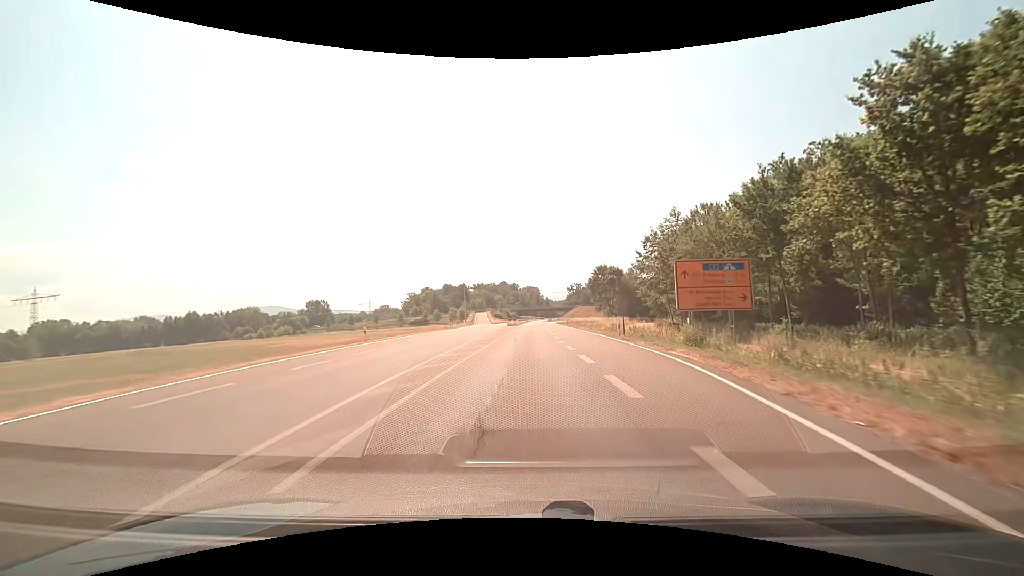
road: primary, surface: asphalt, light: Day
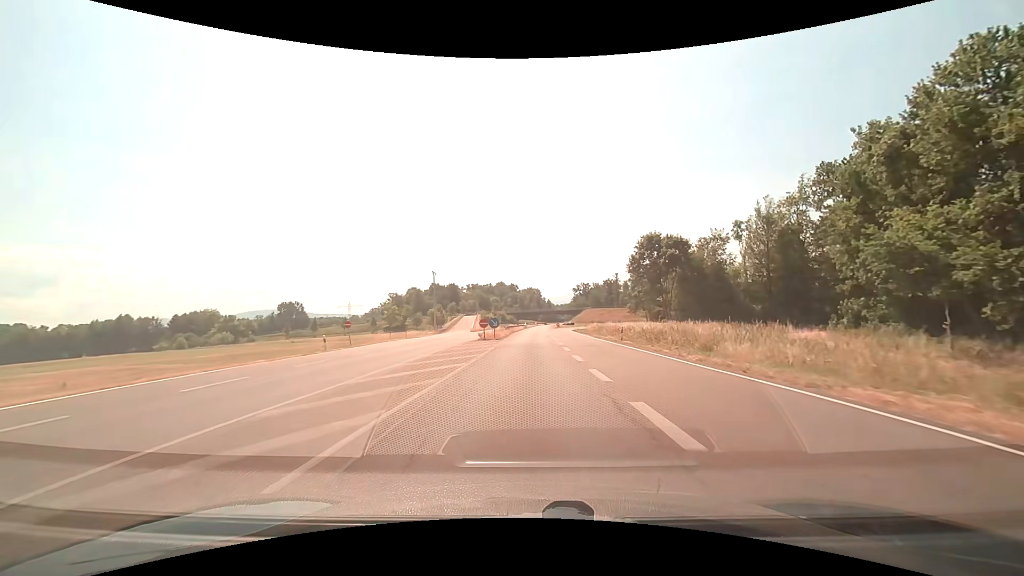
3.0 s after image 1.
(+0.1, +50.9) m; 0°
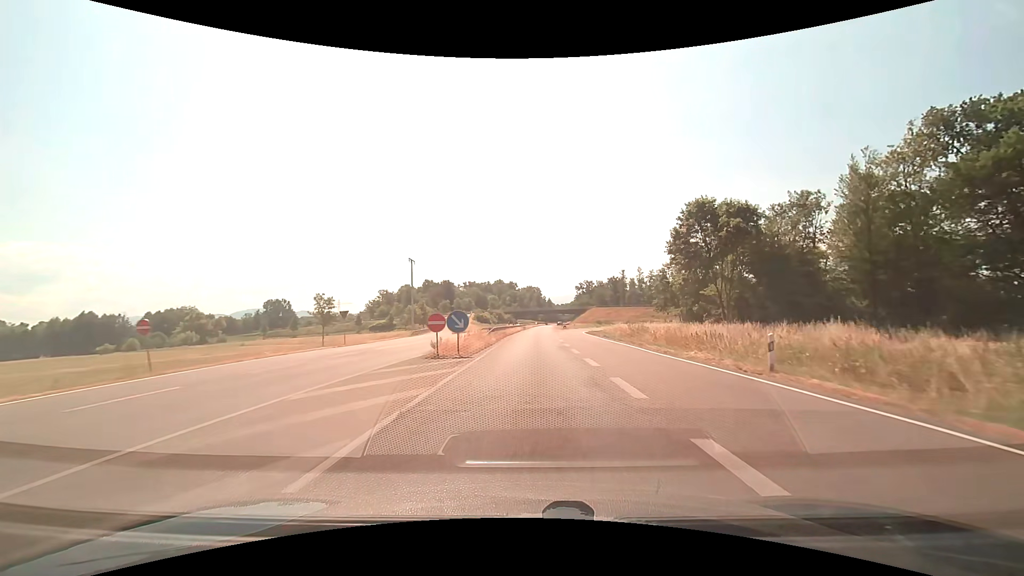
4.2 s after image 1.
(-0.1, +20.9) m; 0°
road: trunk
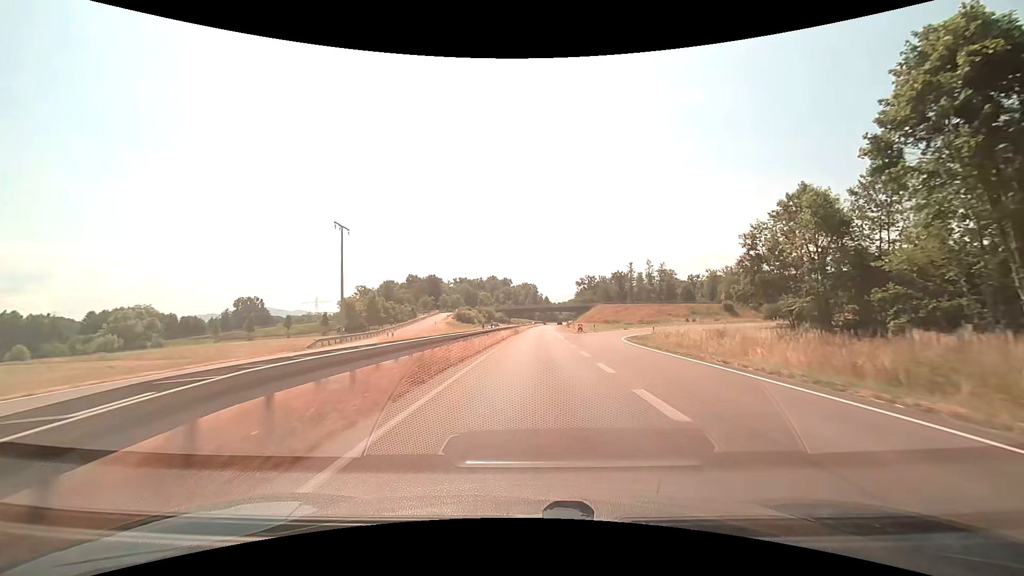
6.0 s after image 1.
(+0.1, +31.8) m; +1°
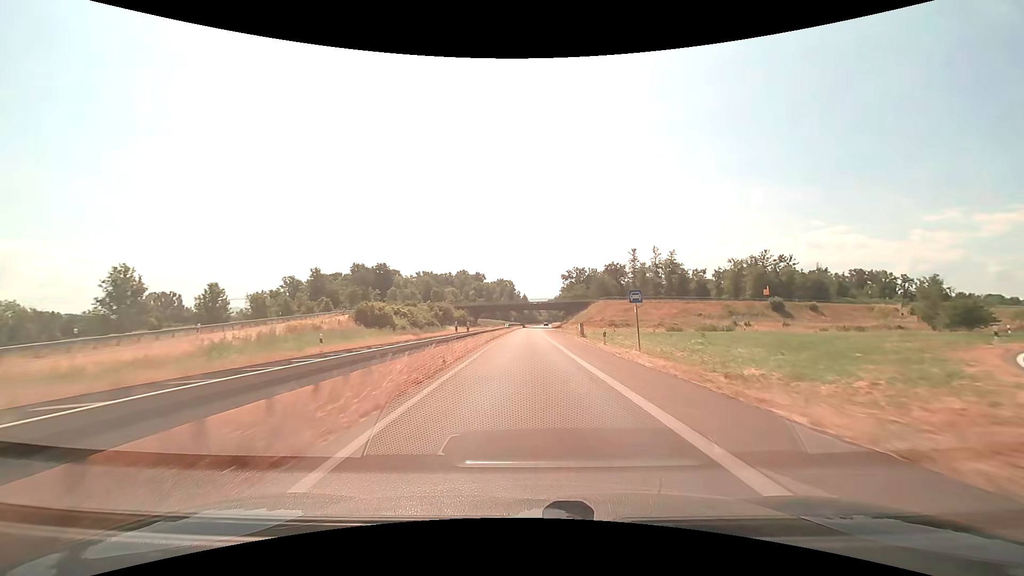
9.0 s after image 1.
(+0.8, +54.7) m; +3°
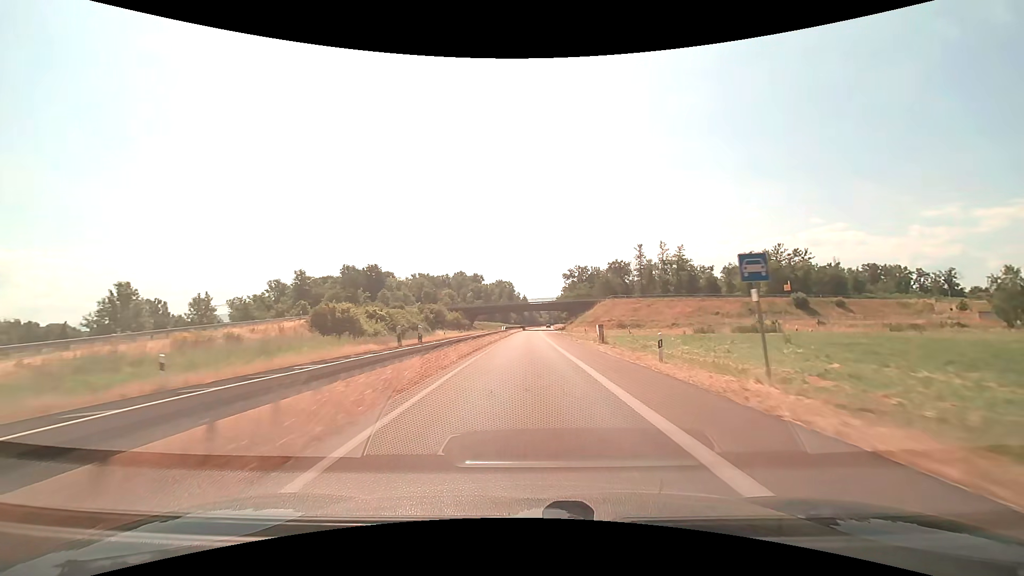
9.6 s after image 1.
(0.0, +11.7) m; 0°
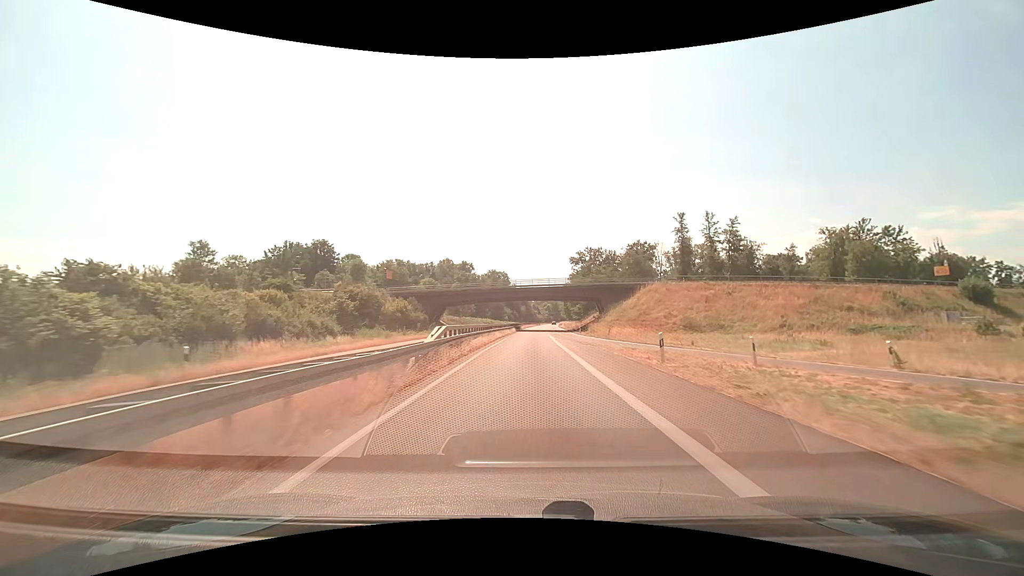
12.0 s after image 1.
(-0.2, +49.4) m; 0°
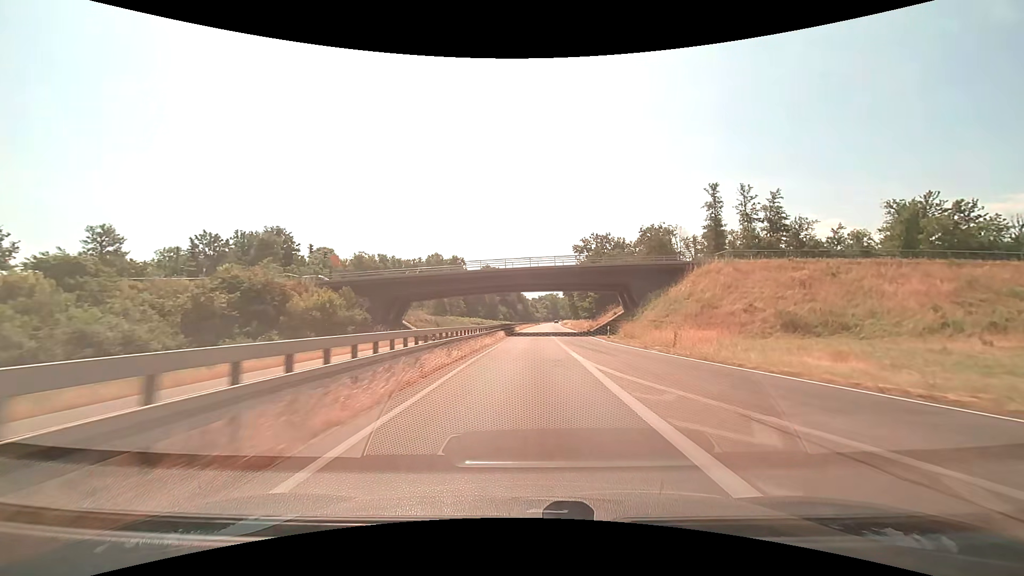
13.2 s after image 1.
(+0.2, +25.3) m; 0°
(0, +10) (0, +20) (0, +30) (0, +40) (+1, +50) (+1, +60) (+1, +70) (+2, +80) (+2, +90) (+3, +100) m
